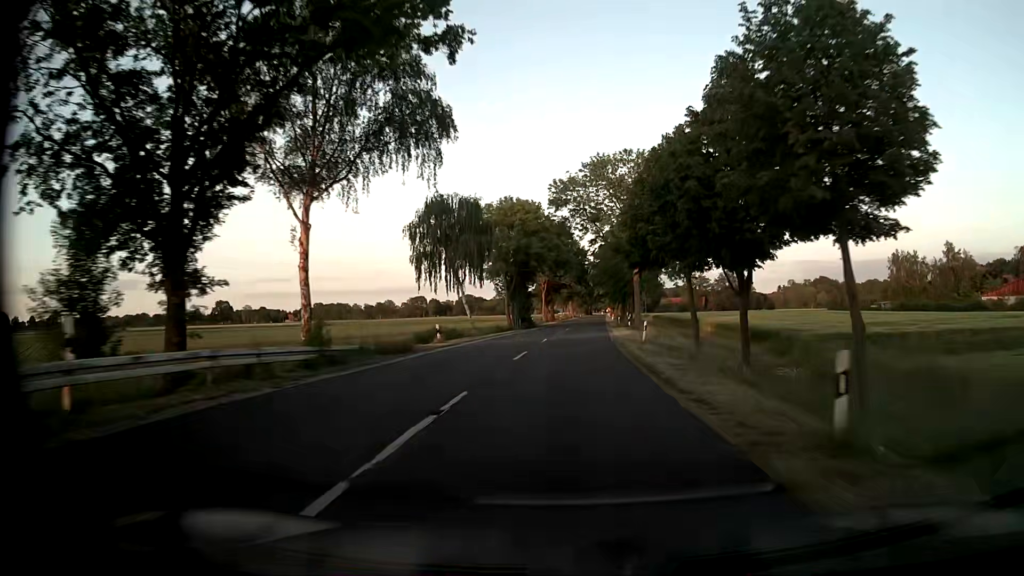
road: secondary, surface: asphalt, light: Day
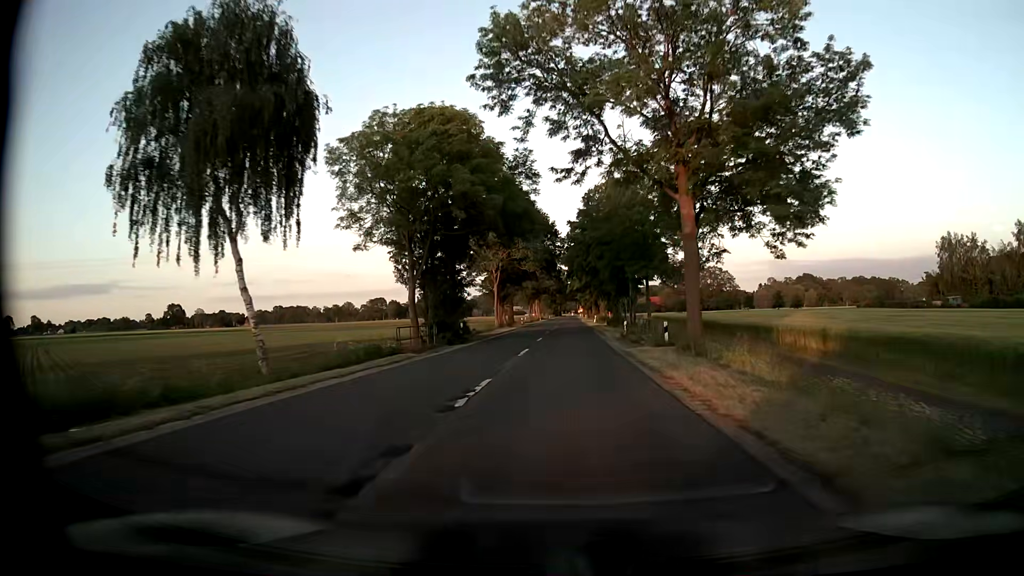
(+0.9, +33.2) m; +3°
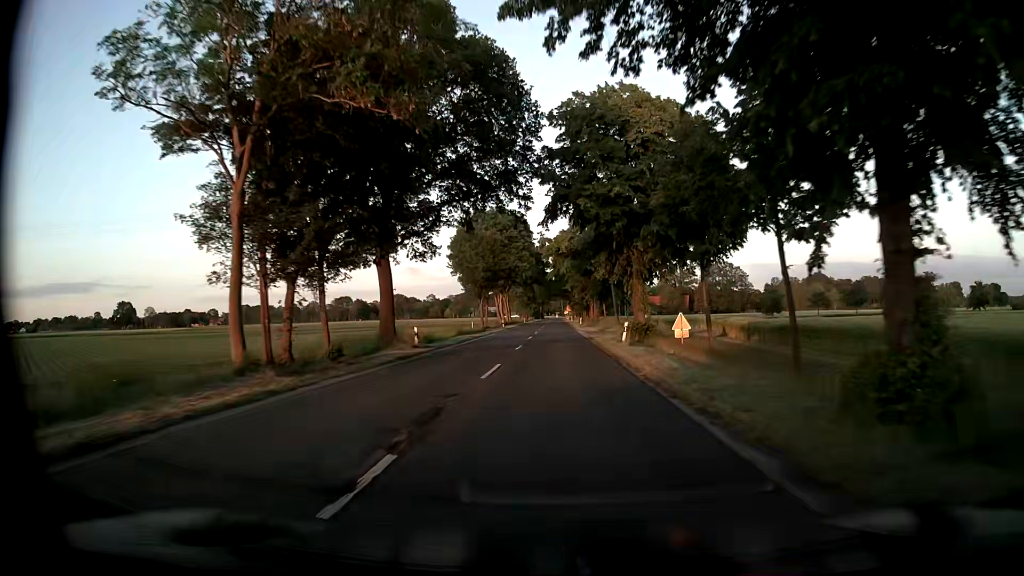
(+0.9, +55.3) m; +1°
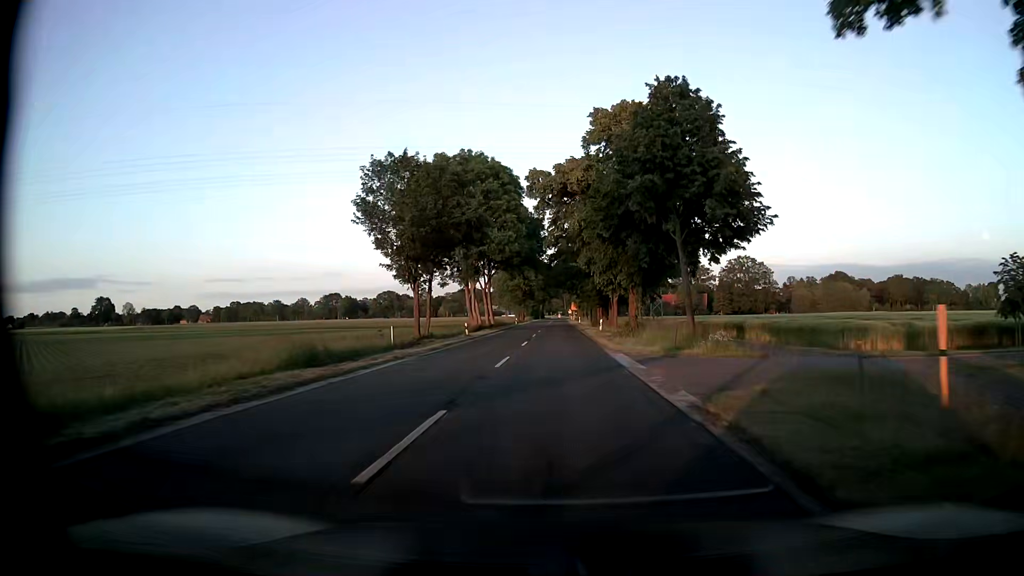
(0.0, +33.2) m; -1°
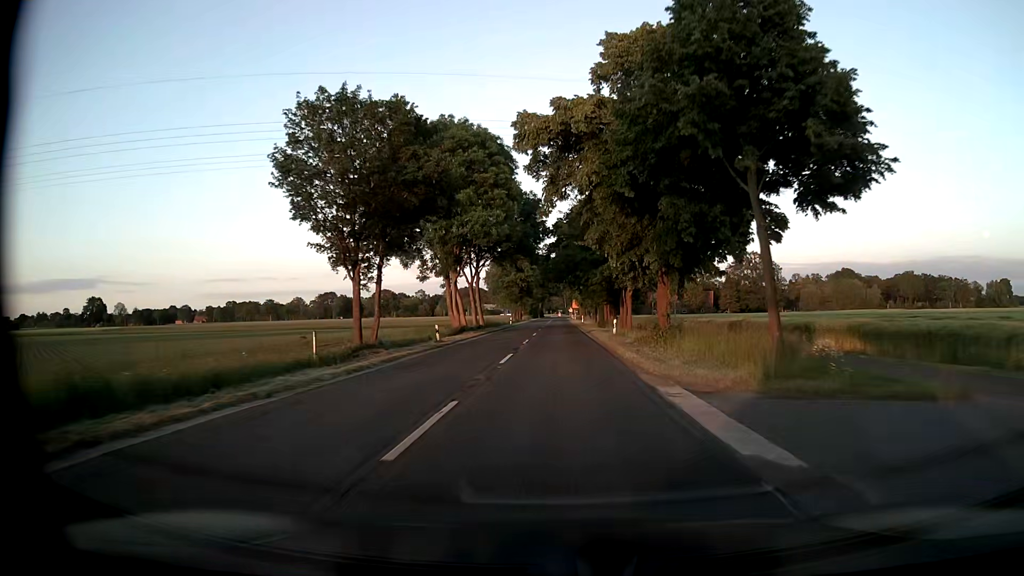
(+0.1, +11.1) m; +1°
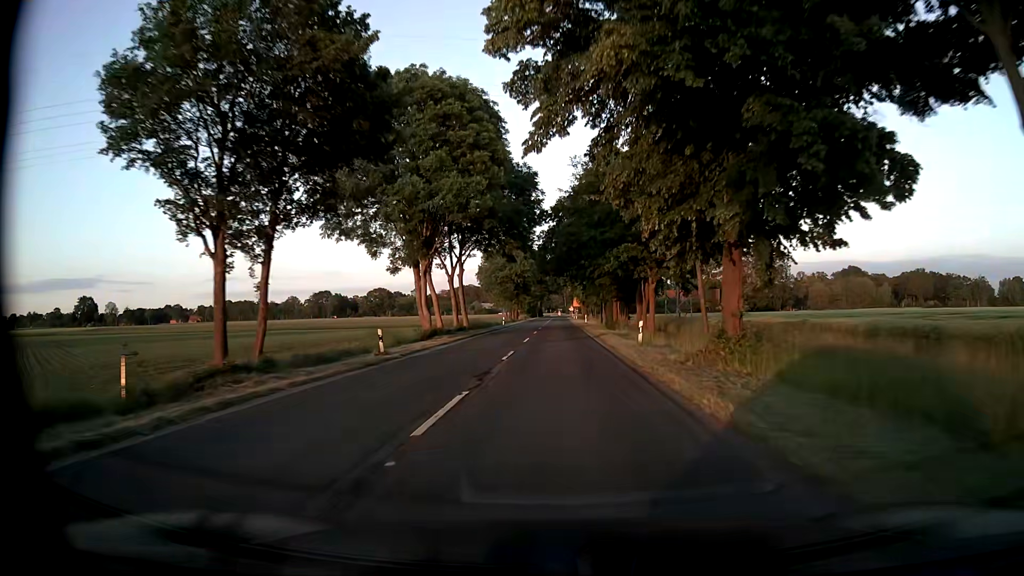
(0.0, +11.1) m; 0°
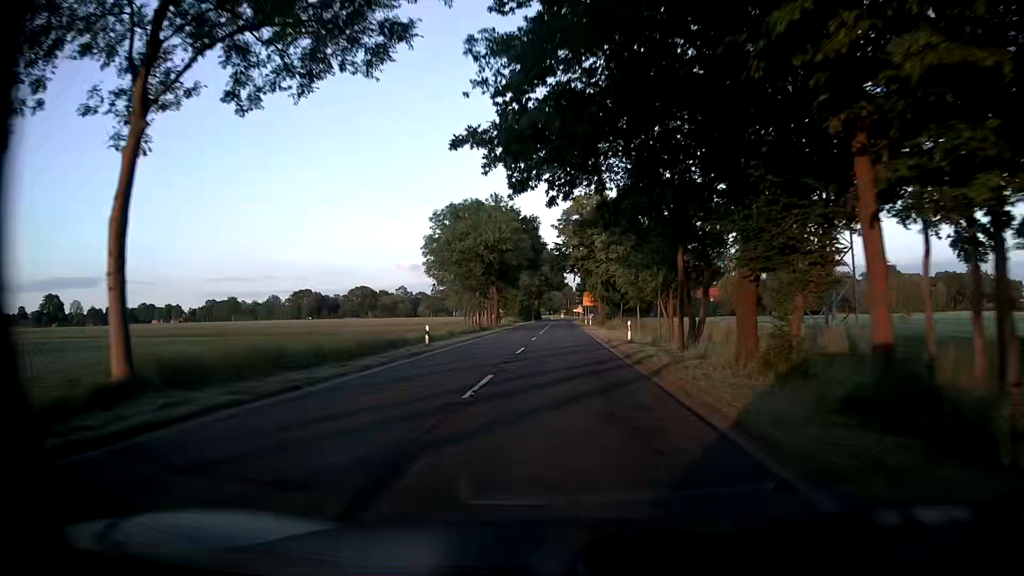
(0.0, +44.4) m; 0°
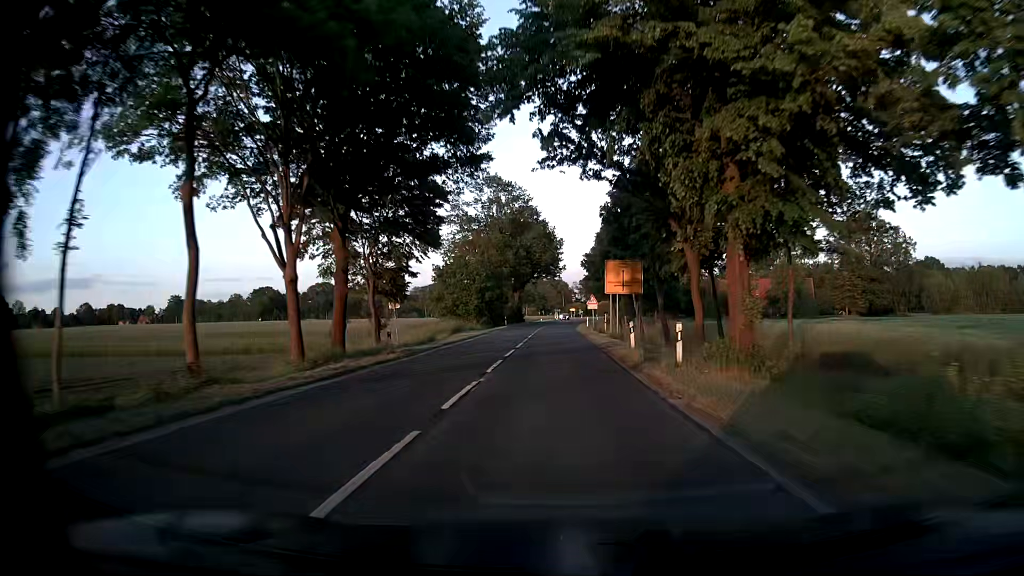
(+0.1, +55.4) m; 0°
(0, +10) (0, +20) (0, +30) (0, +40) (0, +50) (0, +60) (+1, +70) (+1, +80) (+1, +90) (+2, +100) m
